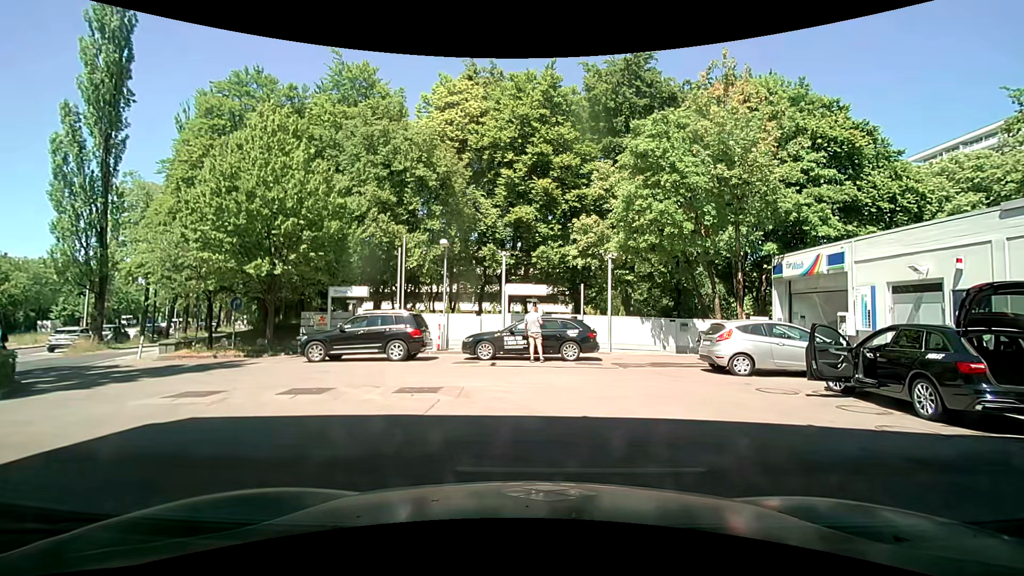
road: service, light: Day
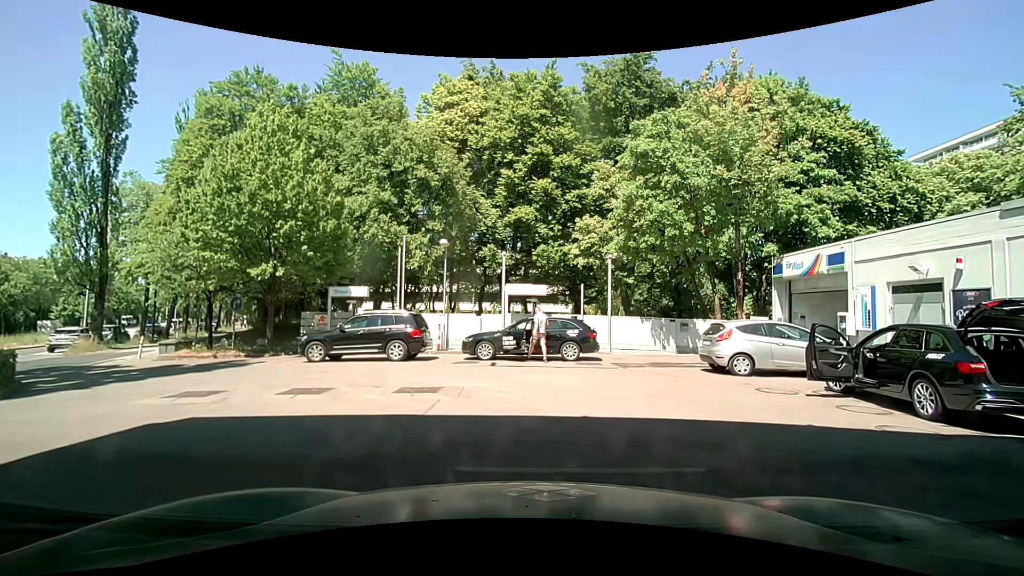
(0.0, 0.0) m; 0°
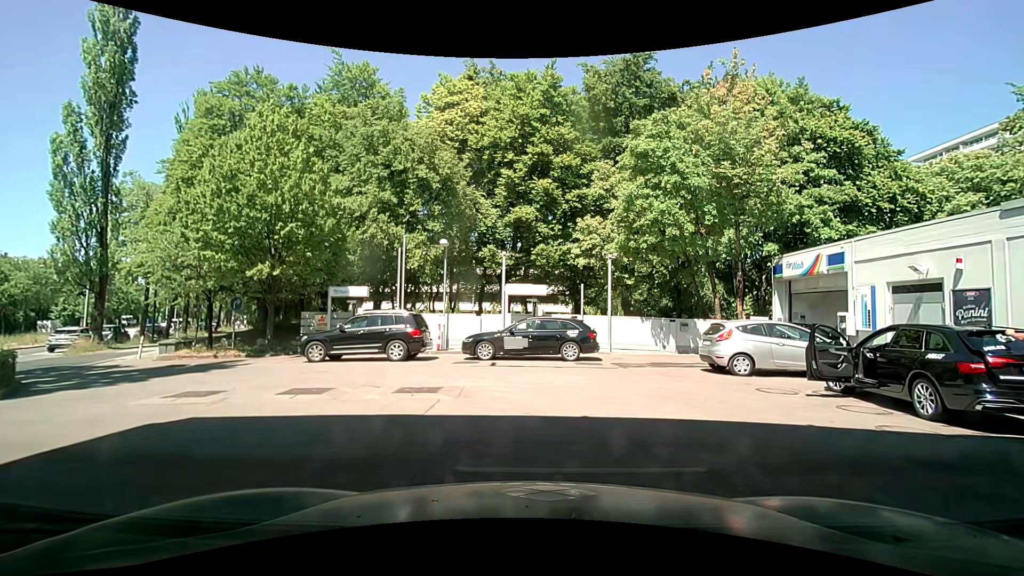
(0.0, 0.0) m; 0°
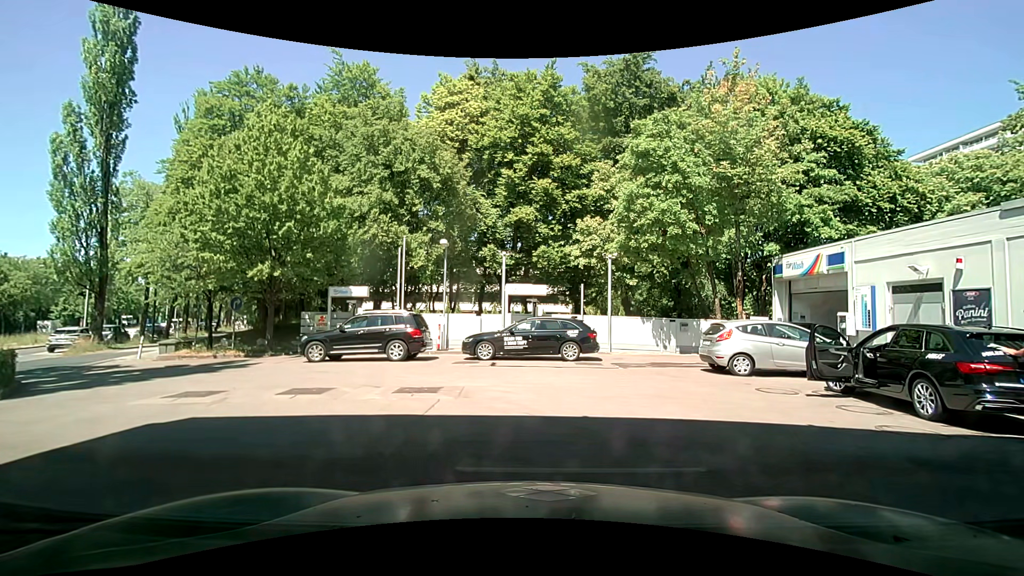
(0.0, 0.0) m; 0°
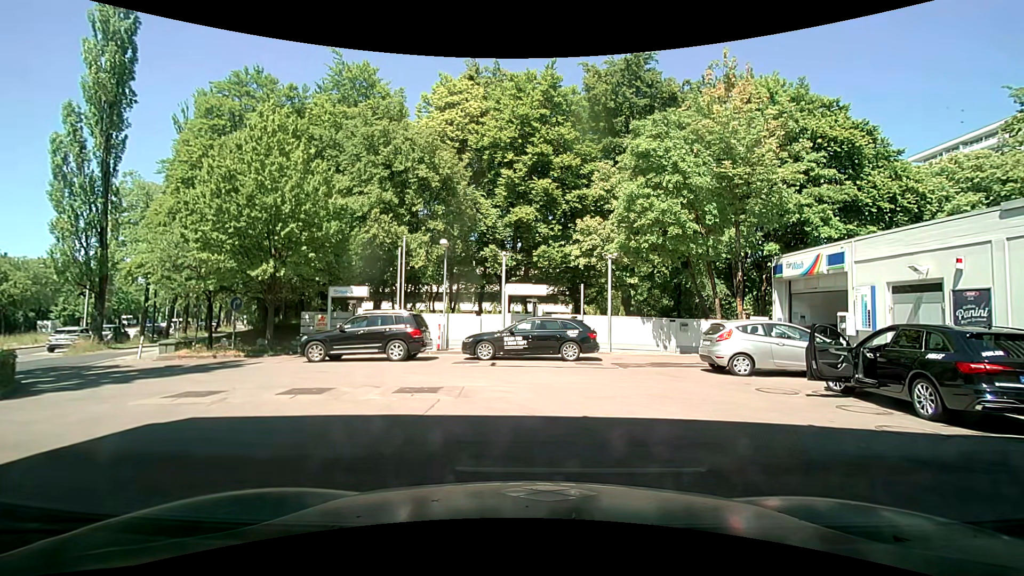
(0.0, 0.0) m; 0°
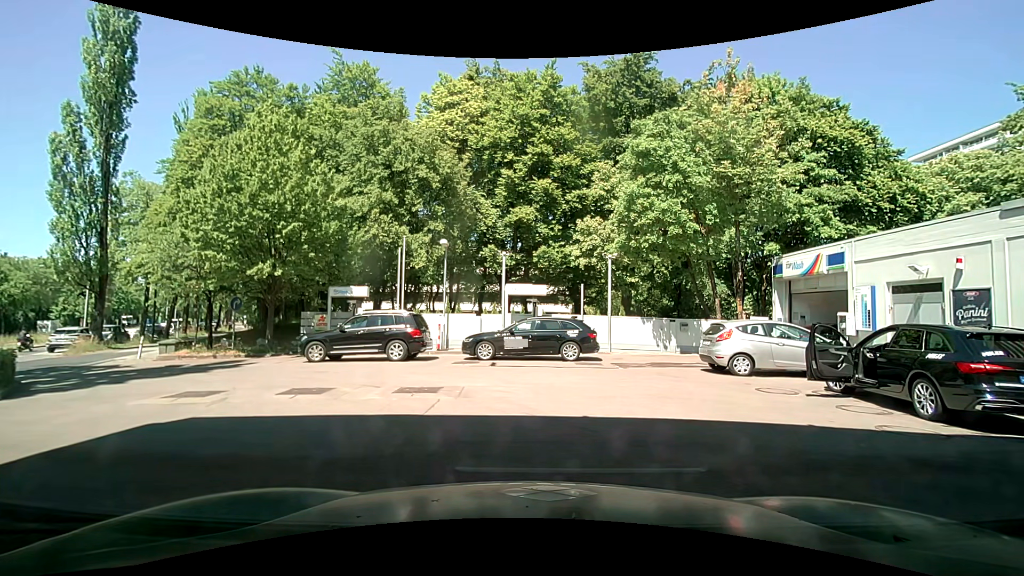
(0.0, 0.0) m; 0°
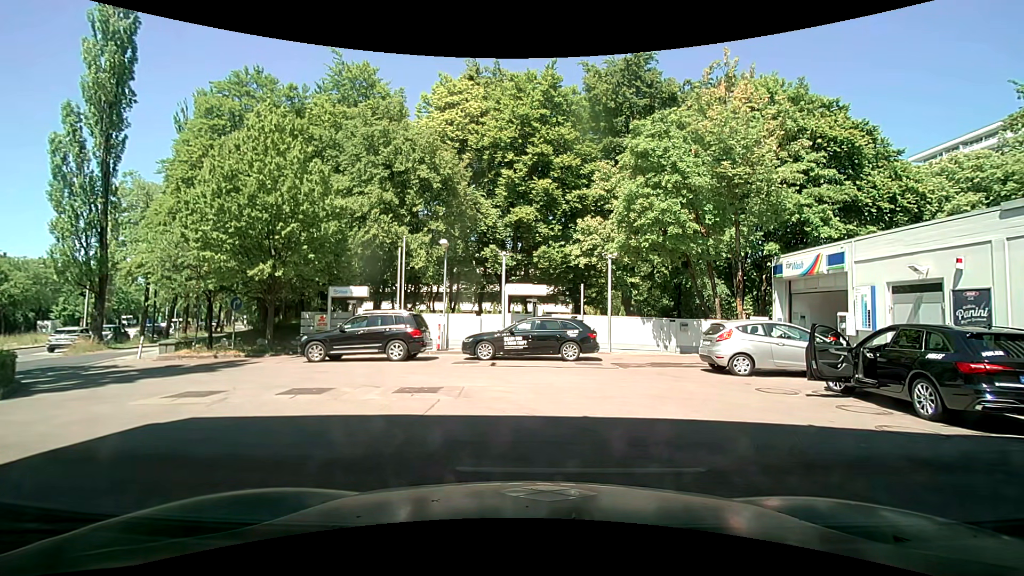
(0.0, 0.0) m; 0°
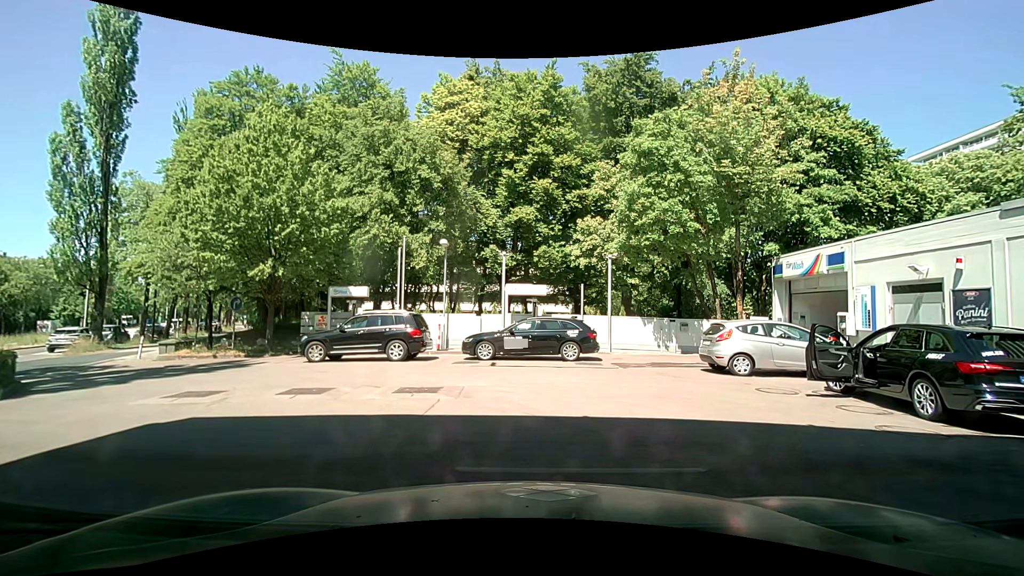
(0.0, 0.0) m; 0°
